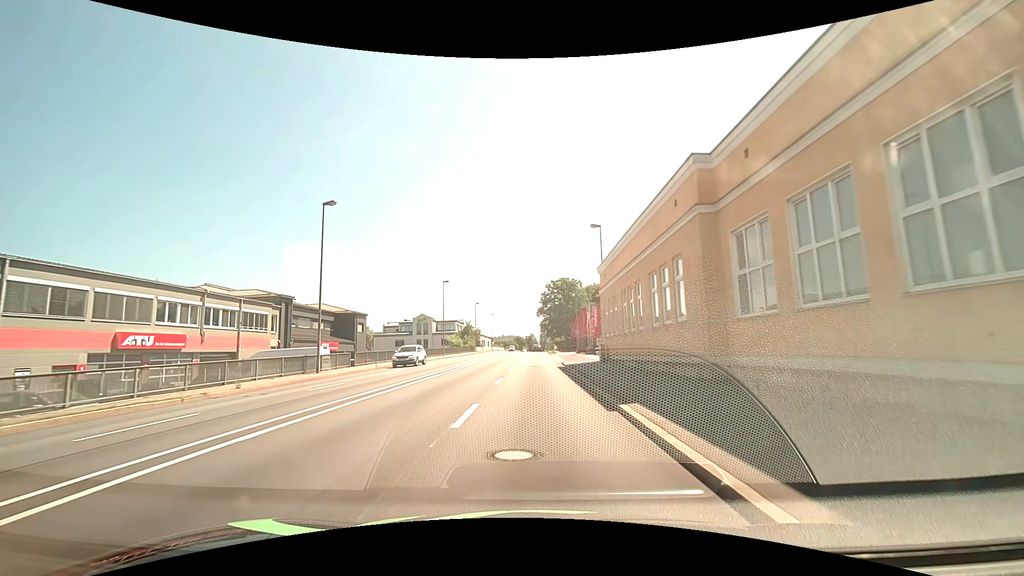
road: primary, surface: asphalt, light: Day
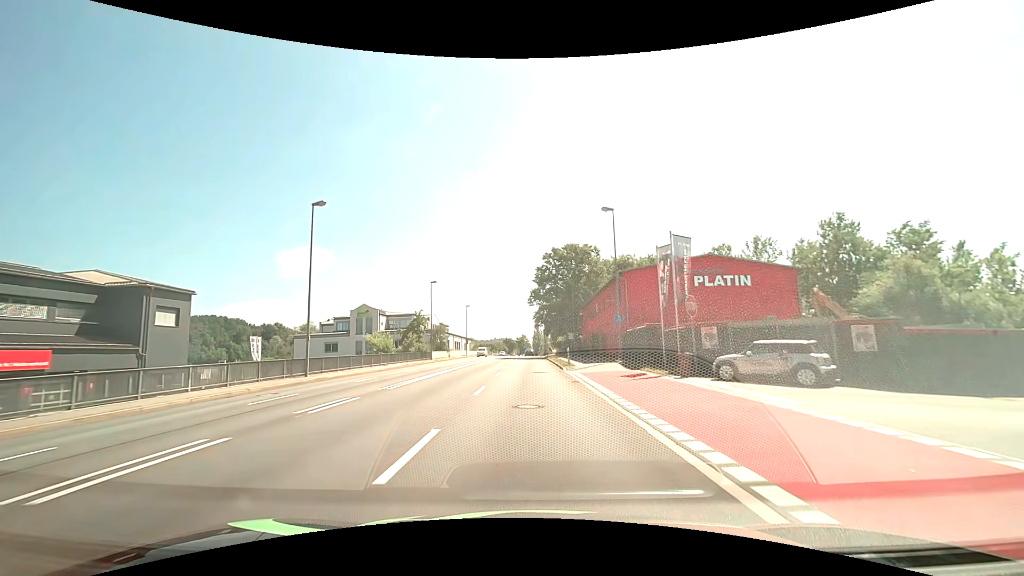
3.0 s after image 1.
(+0.5, +39.5) m; +1°
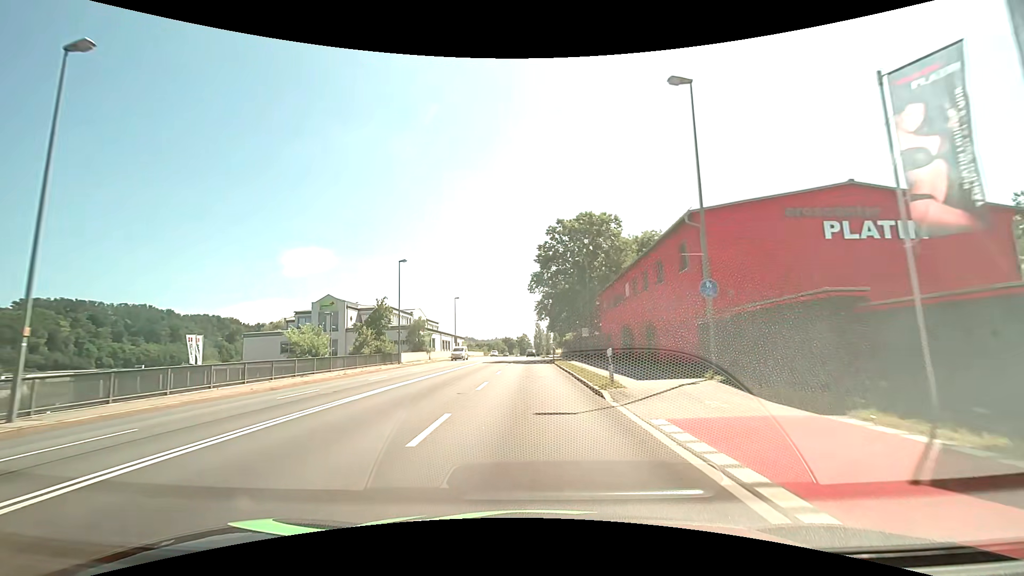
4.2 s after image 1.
(+0.1, +16.3) m; 0°
(0, +10) (0, +20) (0, +30) (0, +40) (0, +50) (0, +60) (0, +70) (0, +80) (0, +90) (0, +100) m
